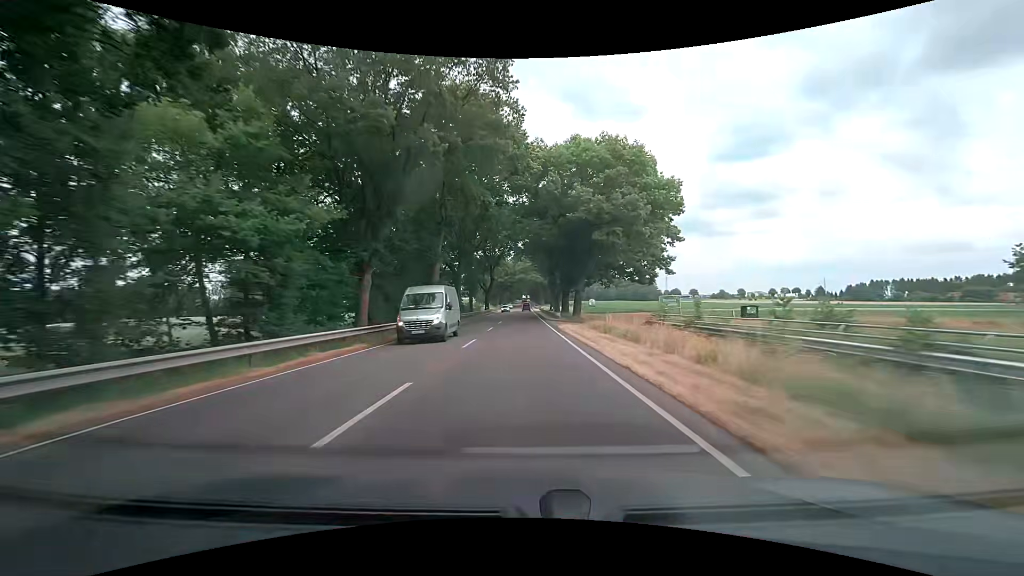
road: primary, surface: asphalt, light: Day
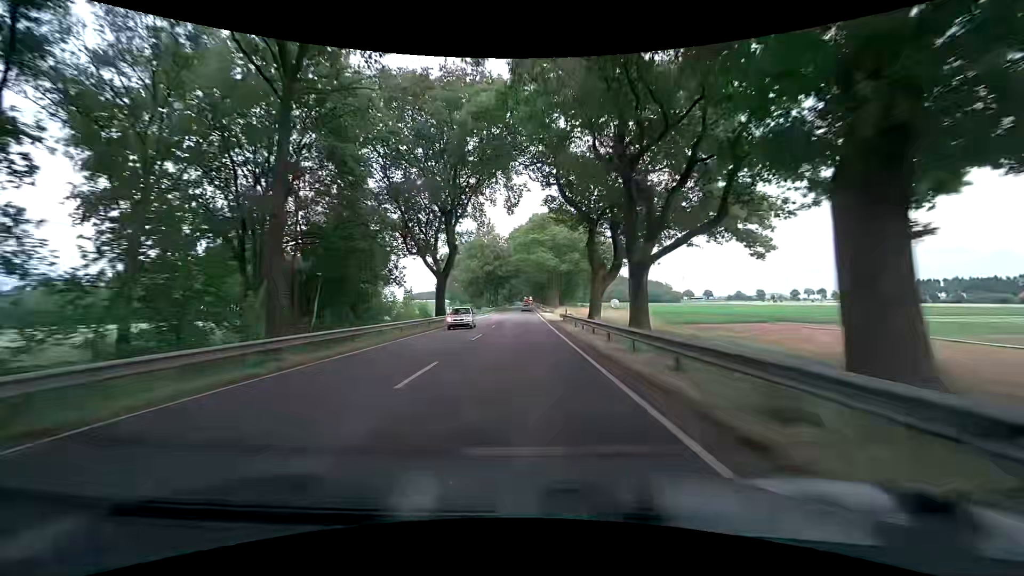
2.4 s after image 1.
(-0.1, +56.8) m; 0°
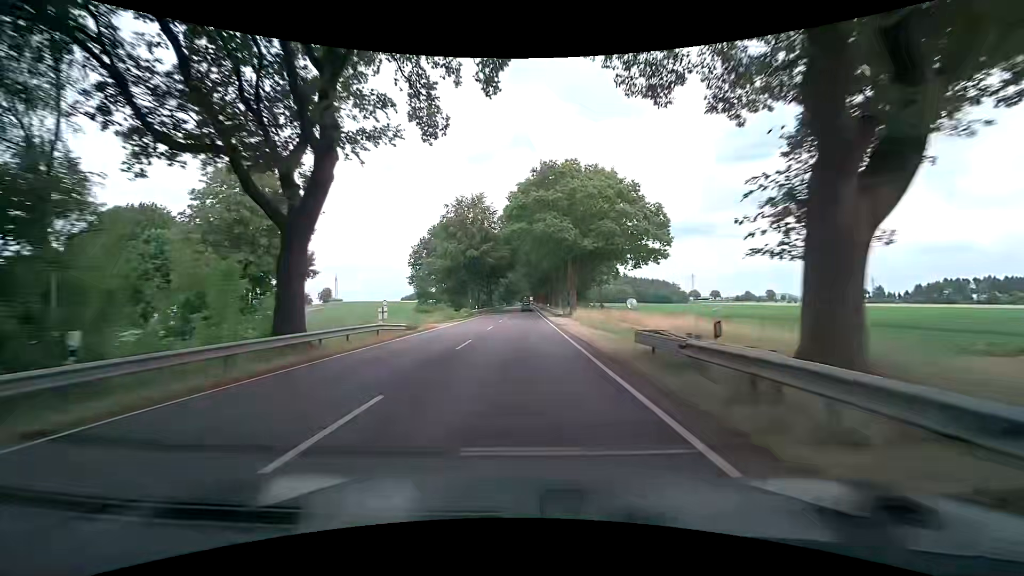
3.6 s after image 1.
(-0.1, +28.8) m; 0°
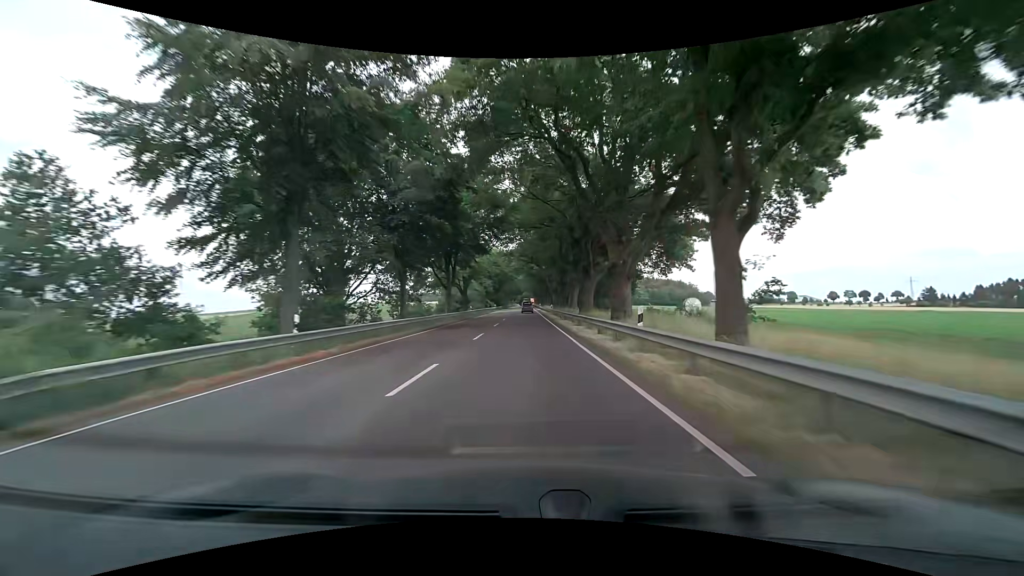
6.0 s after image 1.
(-0.5, +55.7) m; 0°
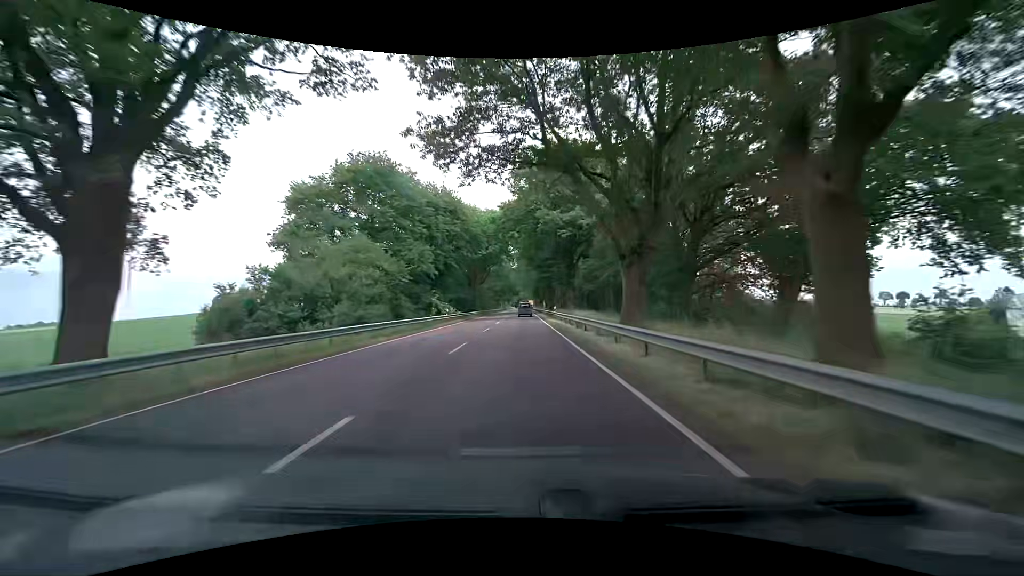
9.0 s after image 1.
(-0.1, +64.9) m; 0°
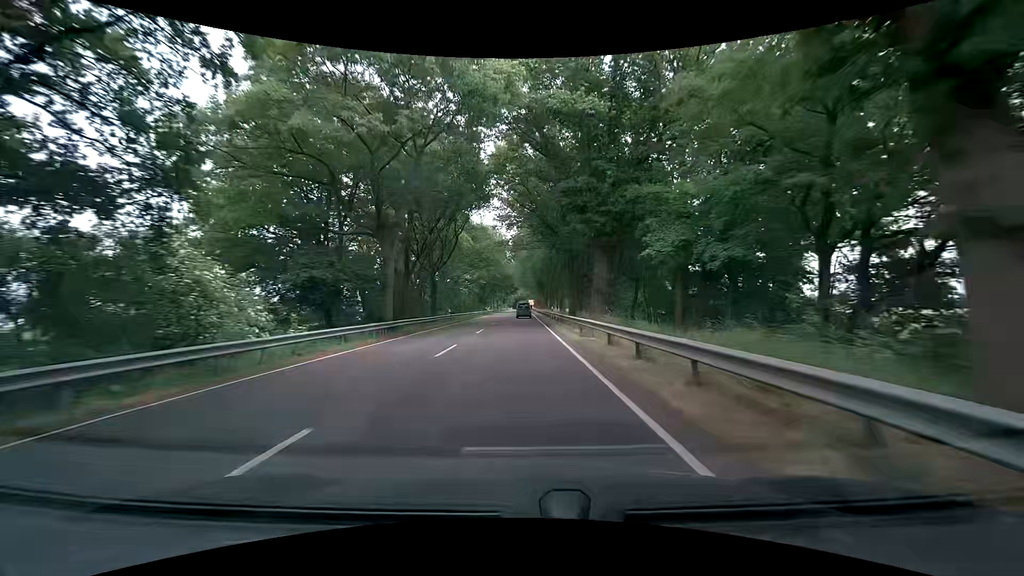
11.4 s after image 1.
(-0.2, +48.4) m; 0°
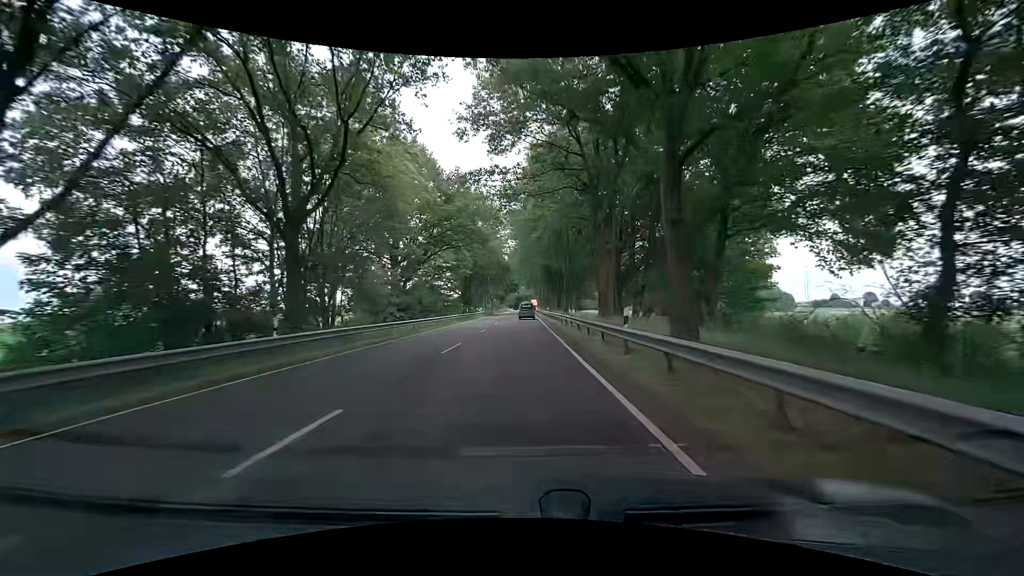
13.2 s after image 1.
(+0.1, +34.8) m; +1°
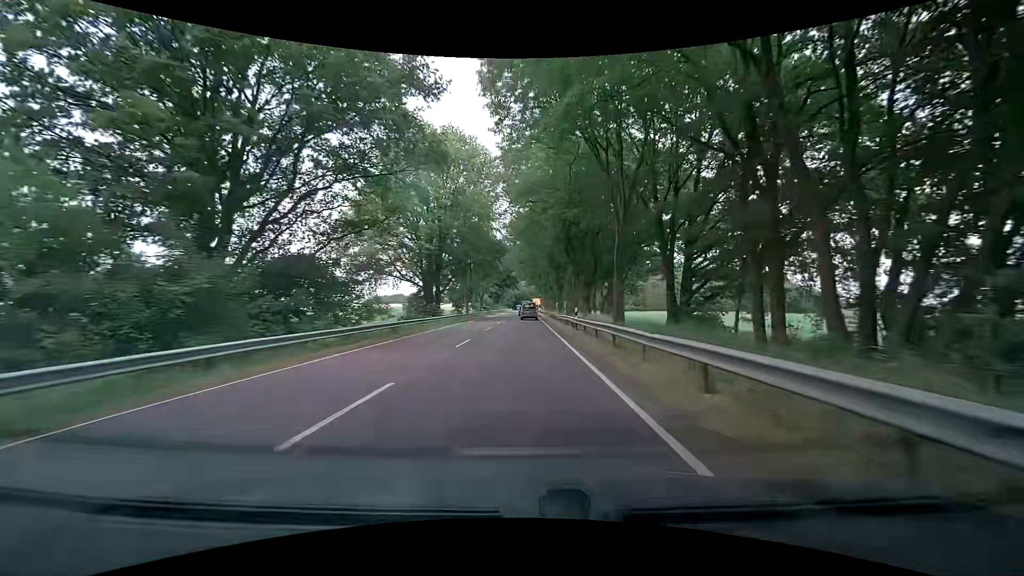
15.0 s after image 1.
(-0.4, +33.7) m; -1°
(0, +10) (0, +20) (0, +30) (0, +40) (0, +50) (0, +60) (0, +70) (0, +80) (0, +90) (0, +100) m
